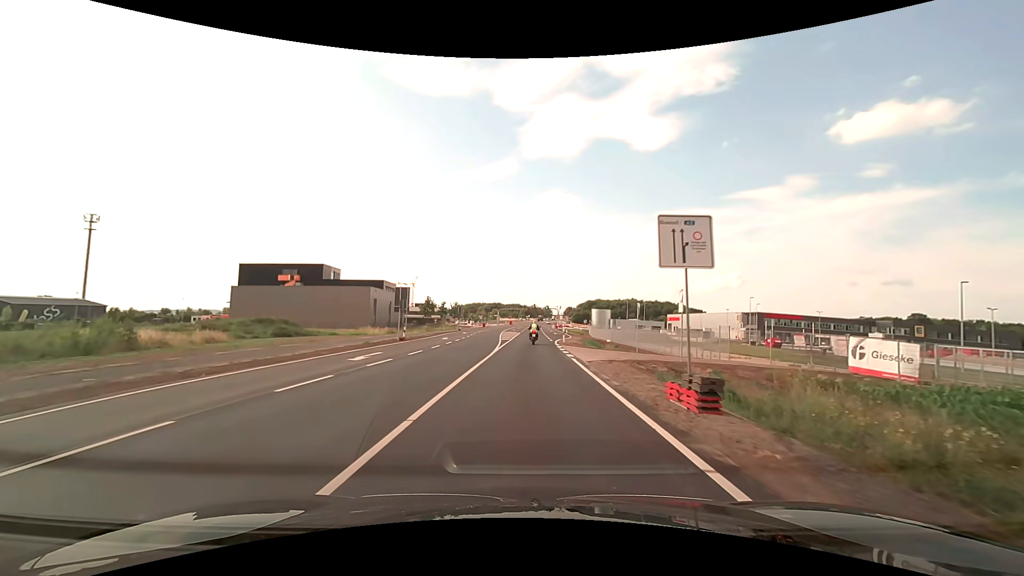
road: primary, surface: asphalt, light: Day
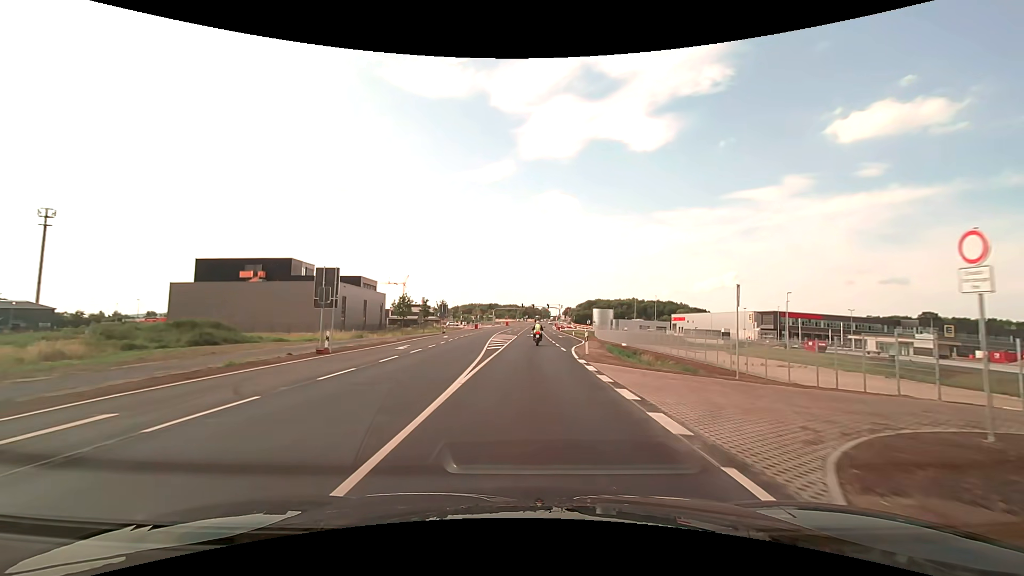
(+0.1, +15.6) m; 0°
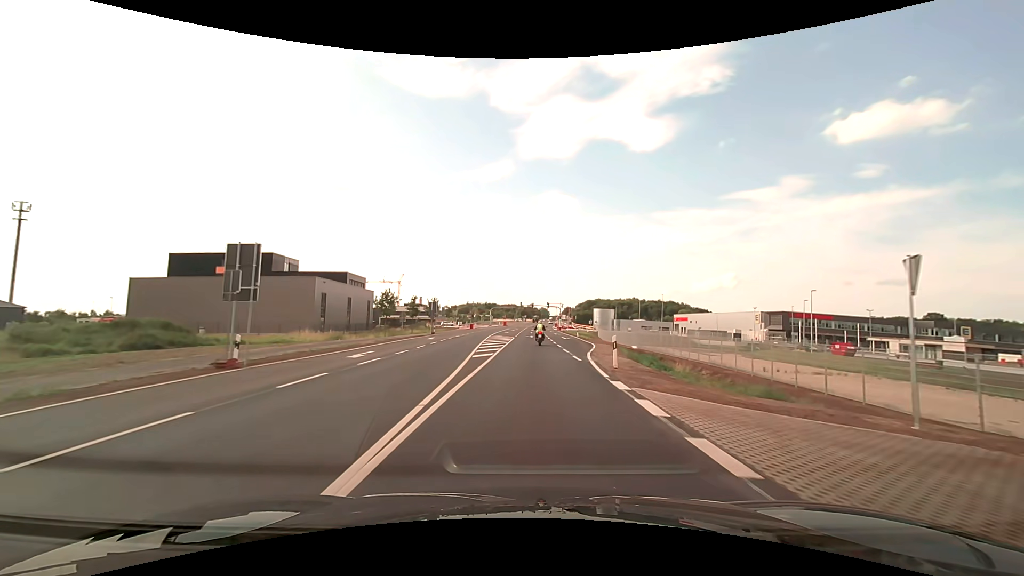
(0.0, +7.8) m; 0°
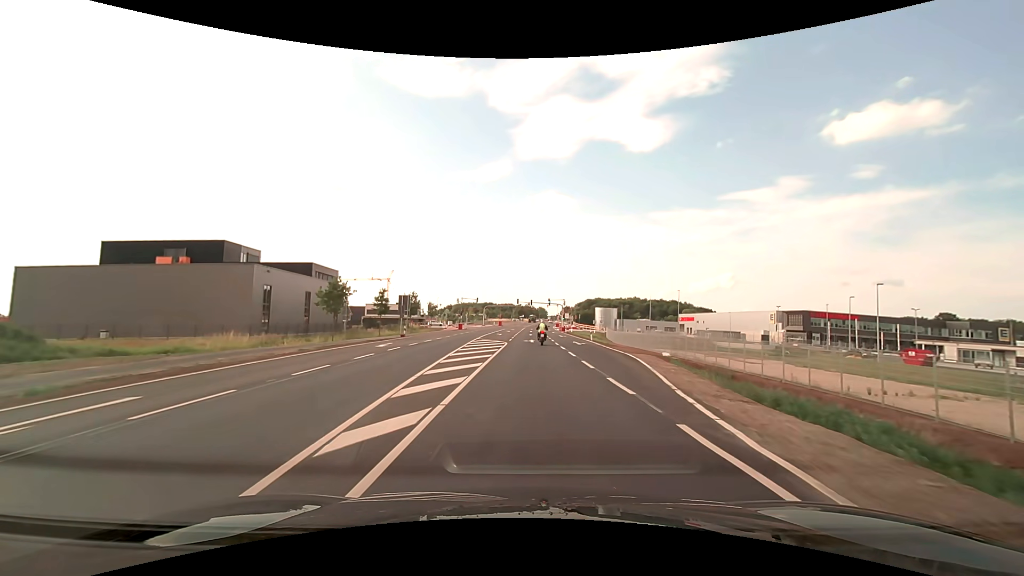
(0.0, +15.6) m; 0°
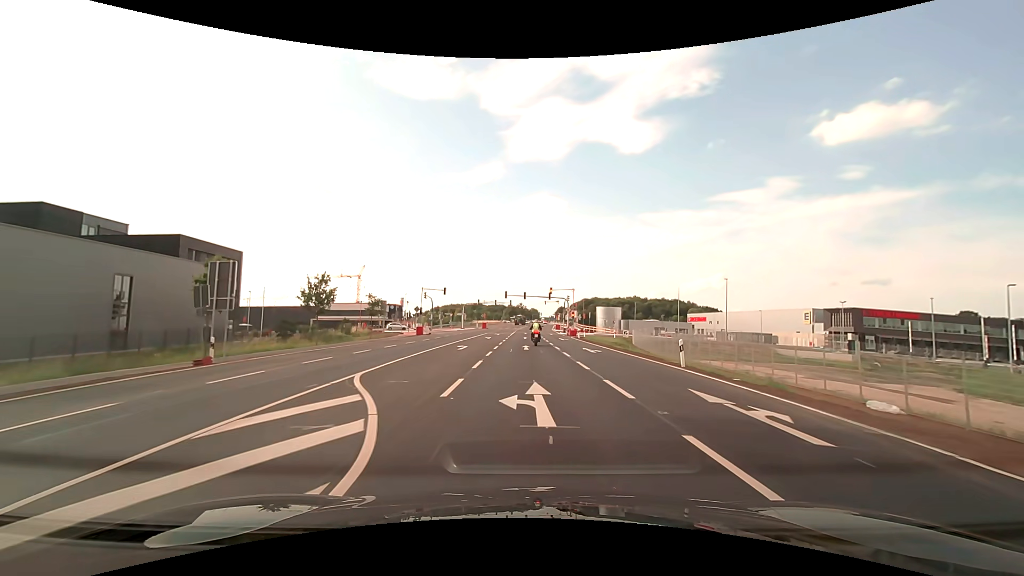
(+0.4, +31.0) m; +1°
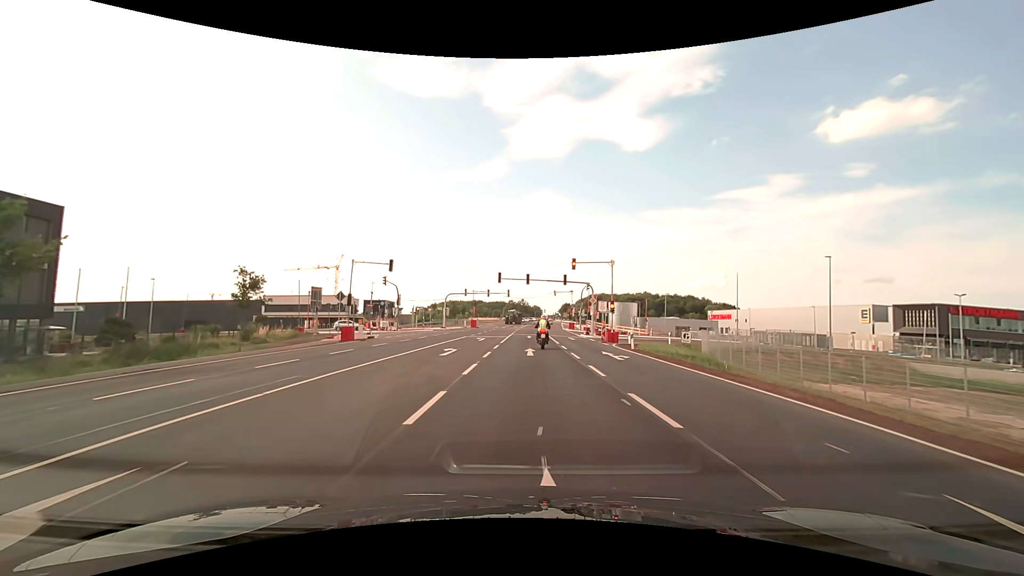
(0.0, +26.5) m; 0°
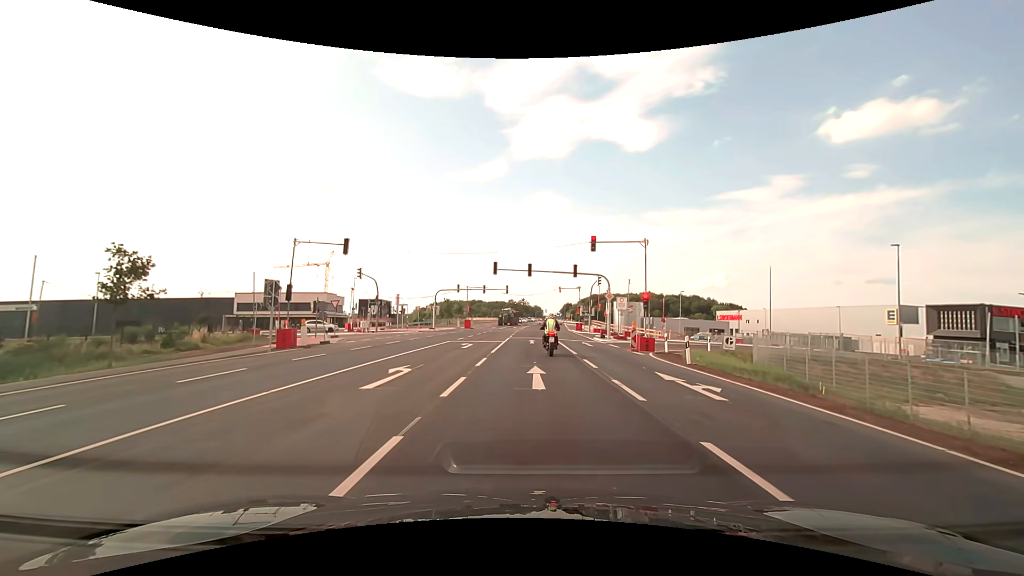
(0.0, +9.6) m; 0°
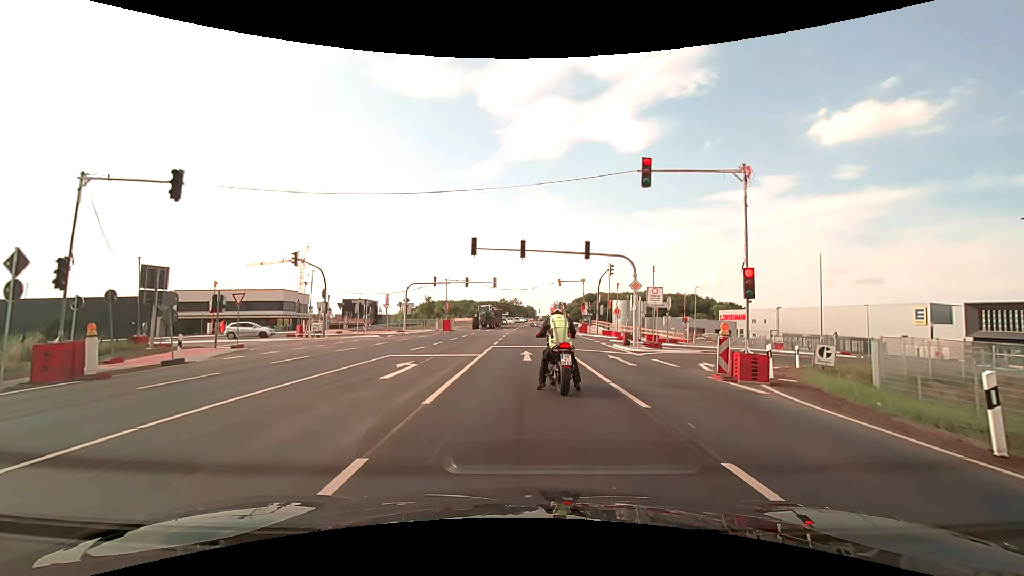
(+0.1, +12.7) m; +1°
(0, +10) (0, +20) (0, +30) (0, +40) (0, +50) (+1, +60) (+1, +70) (+2, +80) (+2, +90) (+3, +100) m
